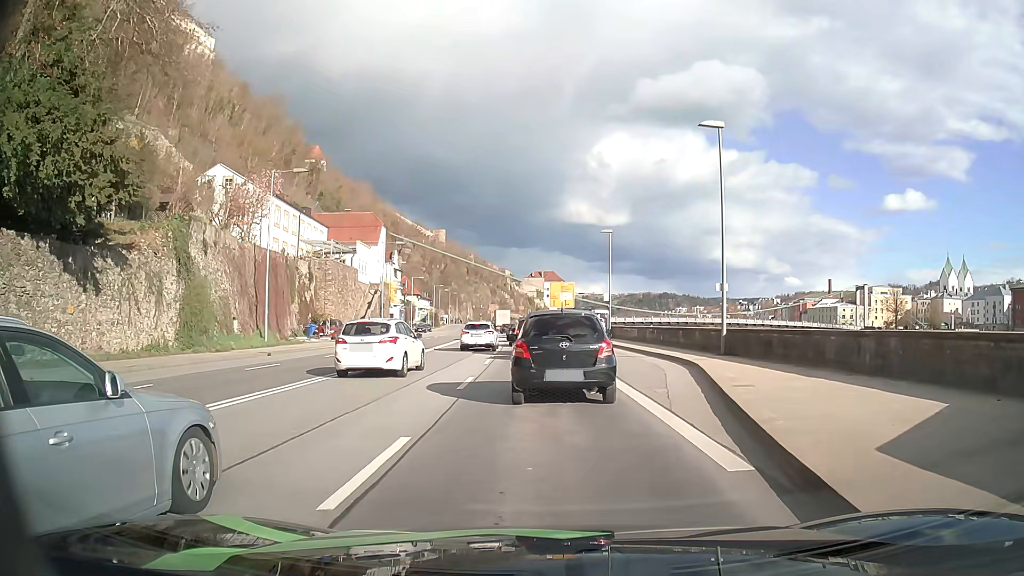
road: primary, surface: asphalt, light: Day
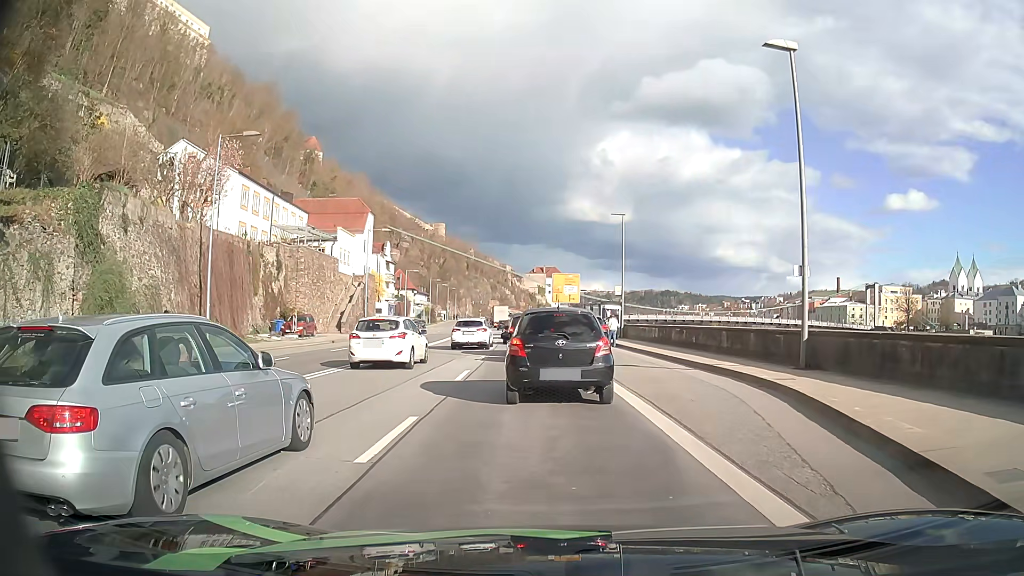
(-0.1, +7.4) m; 0°
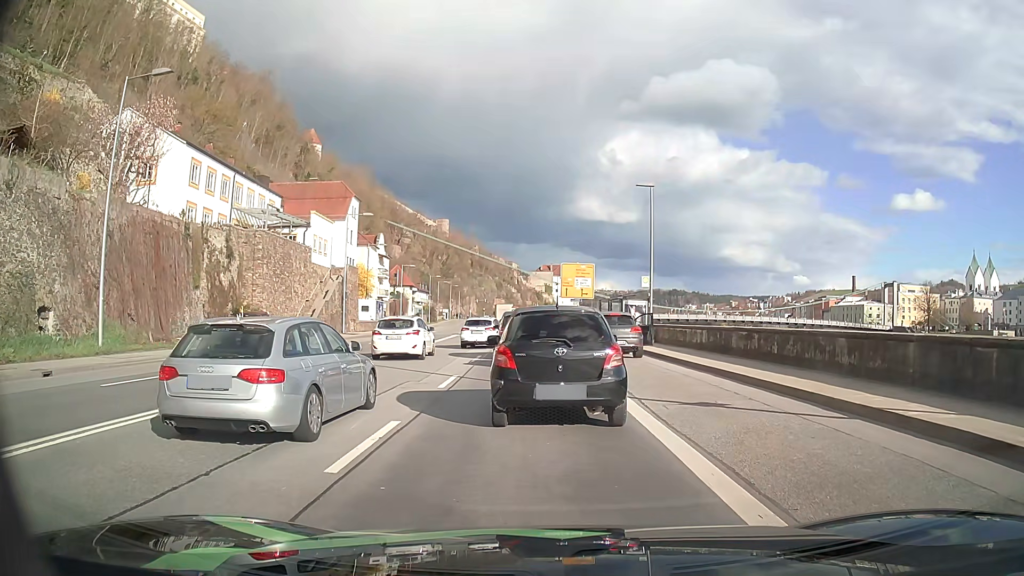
(-0.1, +9.2) m; -2°
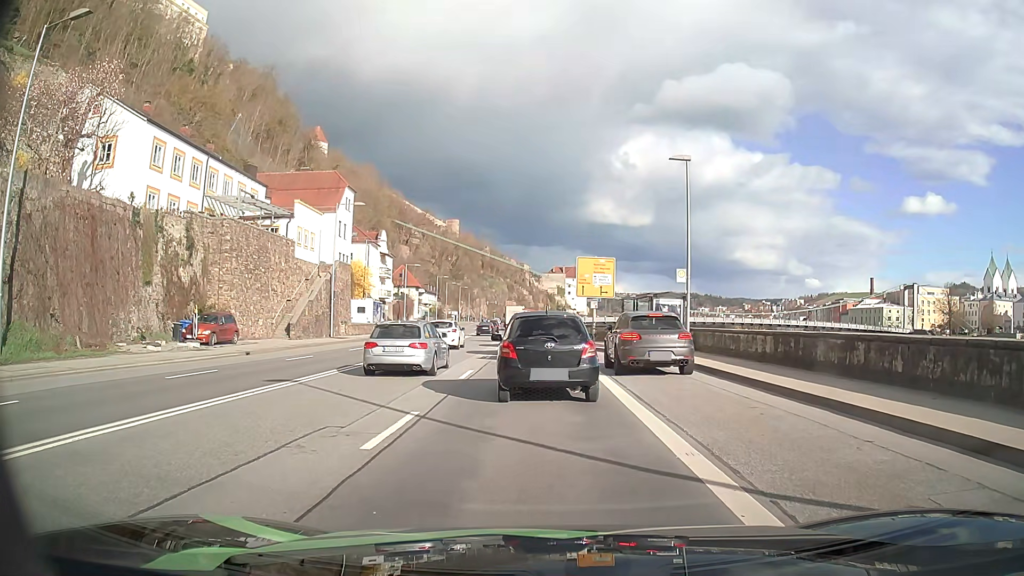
(+0.1, +6.5) m; +1°
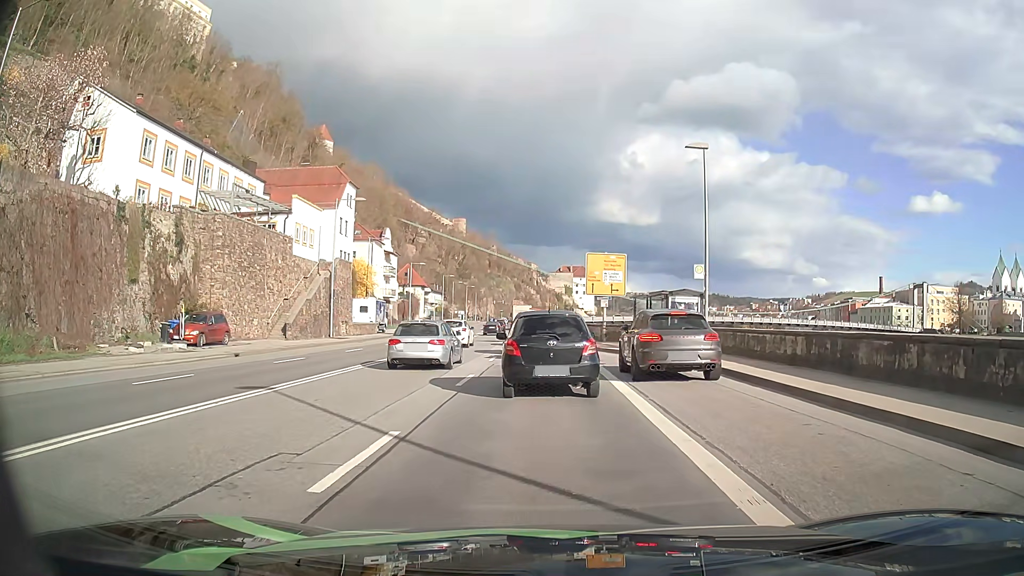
(0.0, +2.0) m; -2°
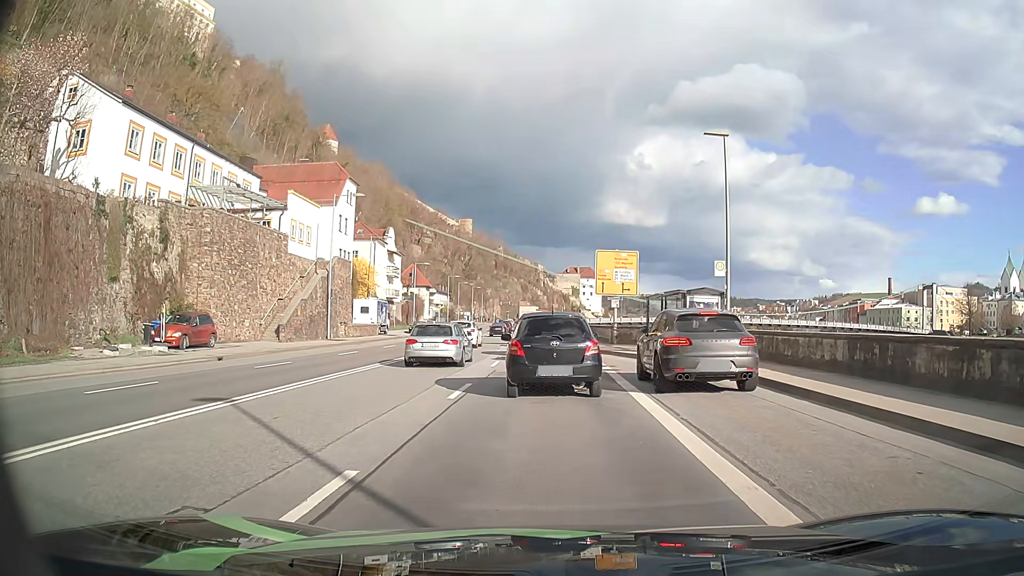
(0.0, +2.3) m; -1°
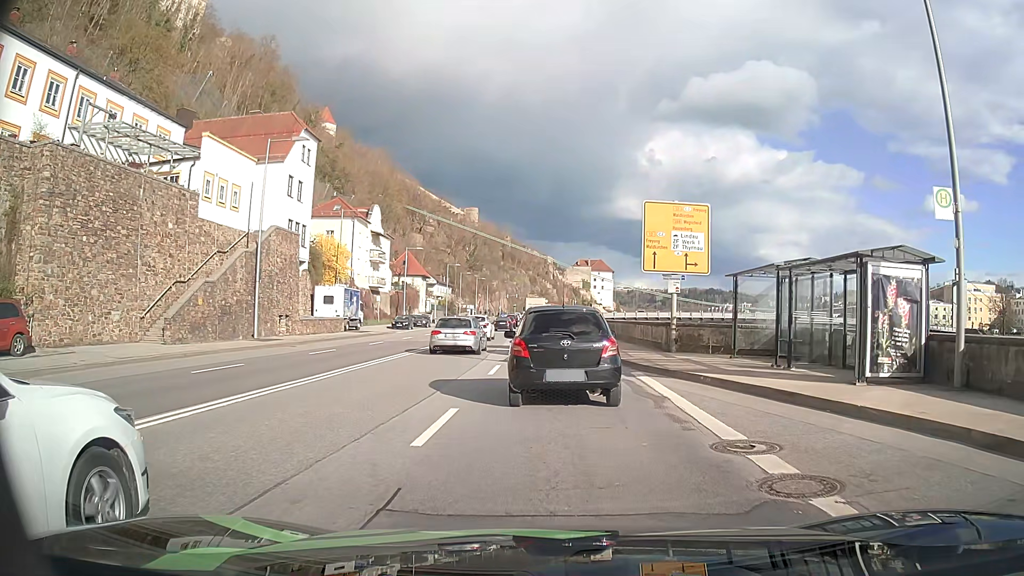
(-0.2, +14.2) m; 0°
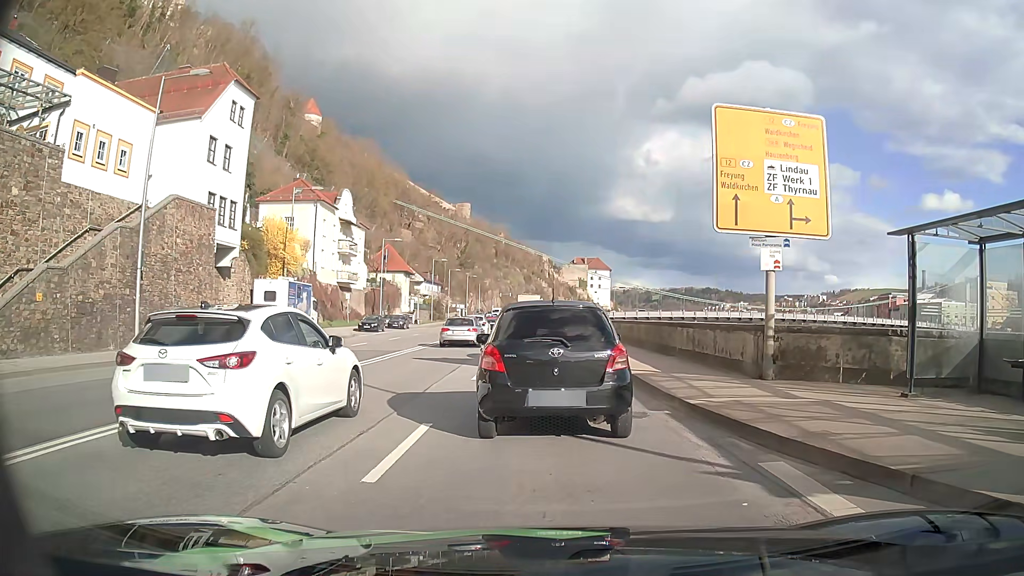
(0.0, +10.2) m; +1°
(0, +10) (0, +20) (-1, +30) (-1, +40) (-2, +50) (-2, +60) (-2, +70) (-3, +80) (-4, +90) (-4, +100) m
